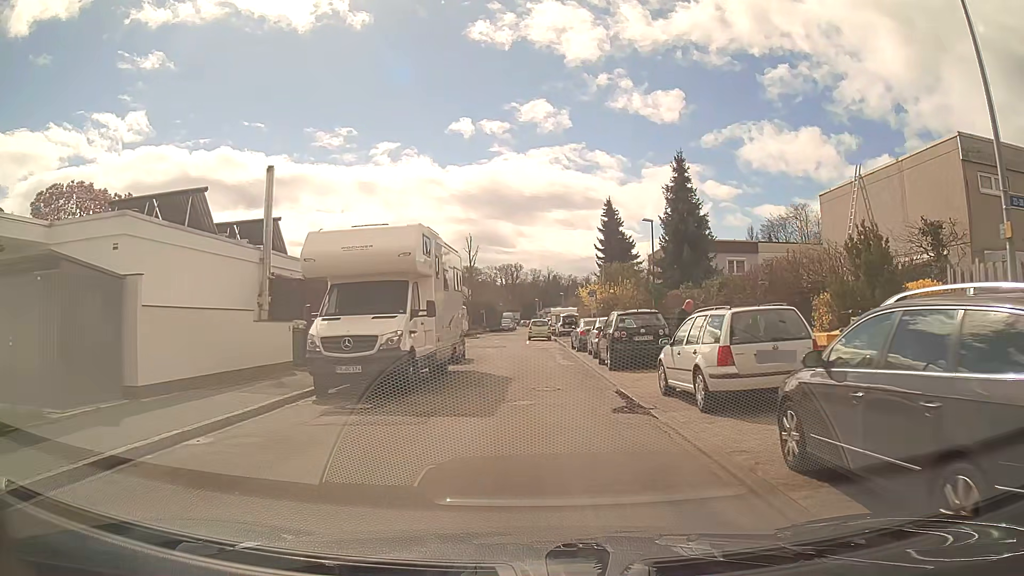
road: residential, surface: asphalt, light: Day
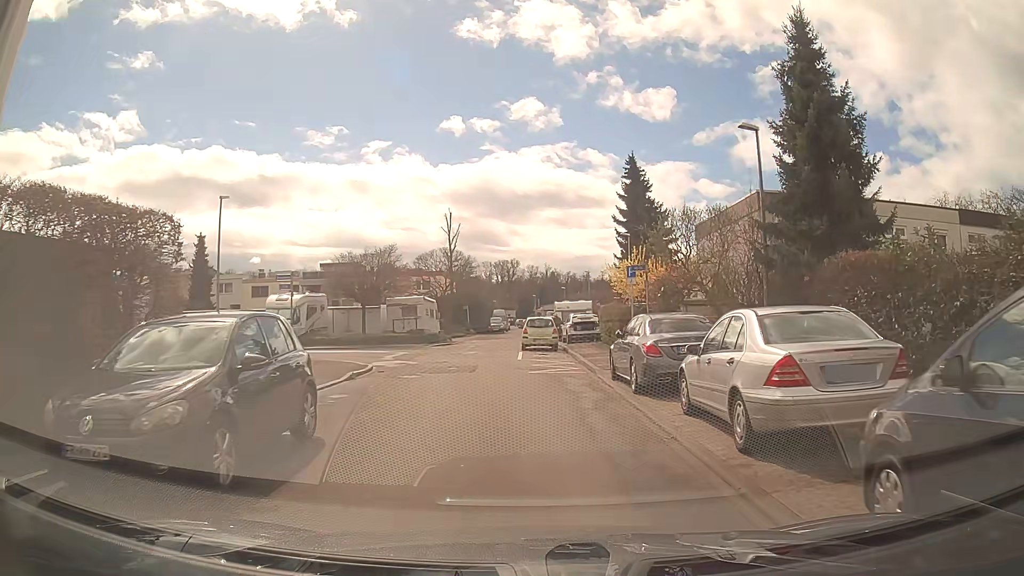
(+0.2, +17.3) m; +1°
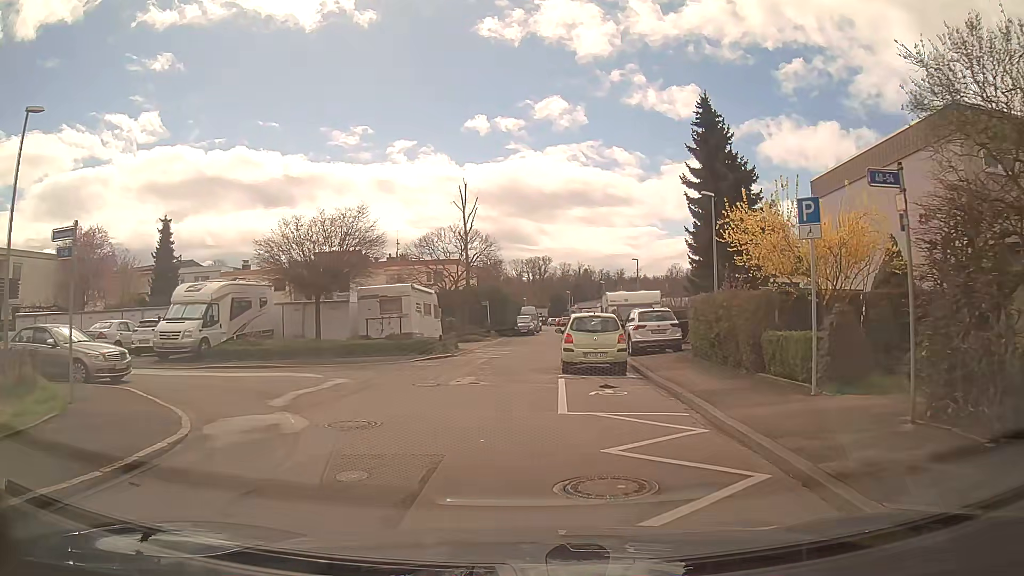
(-0.3, +13.1) m; -3°
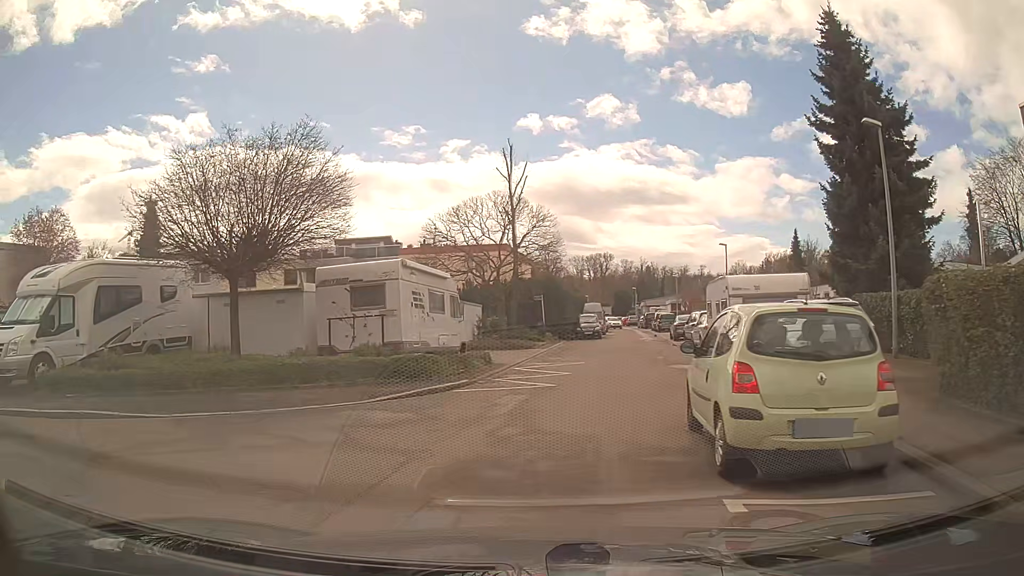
(-0.1, +10.8) m; -6°
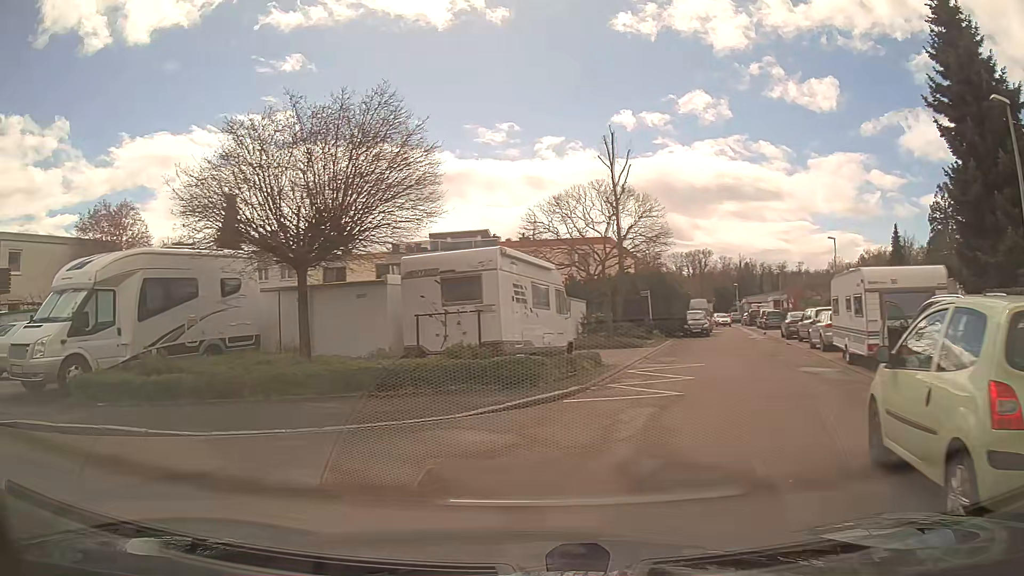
(-0.1, +2.0) m; -8°
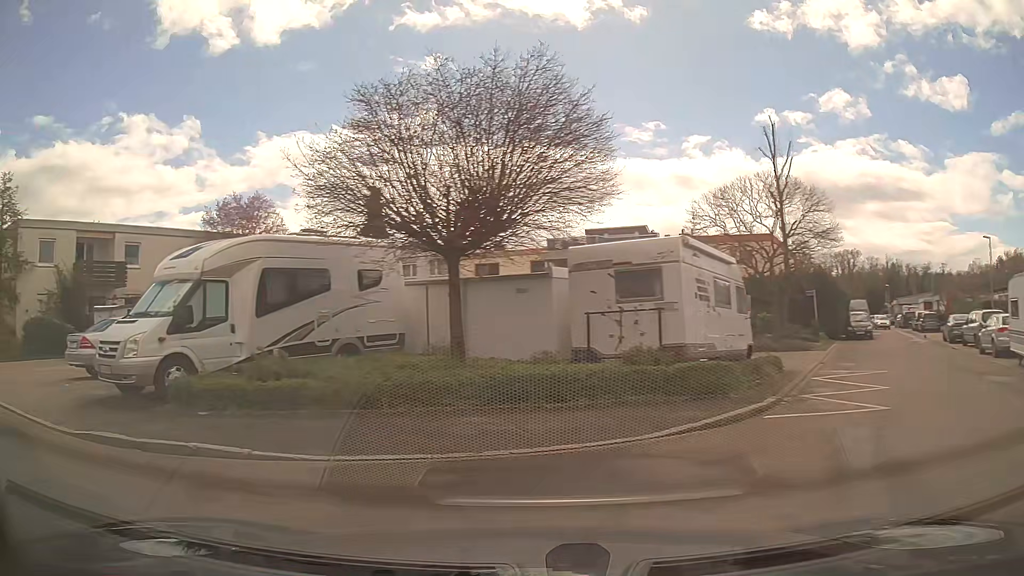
(-0.2, +1.8) m; -11°
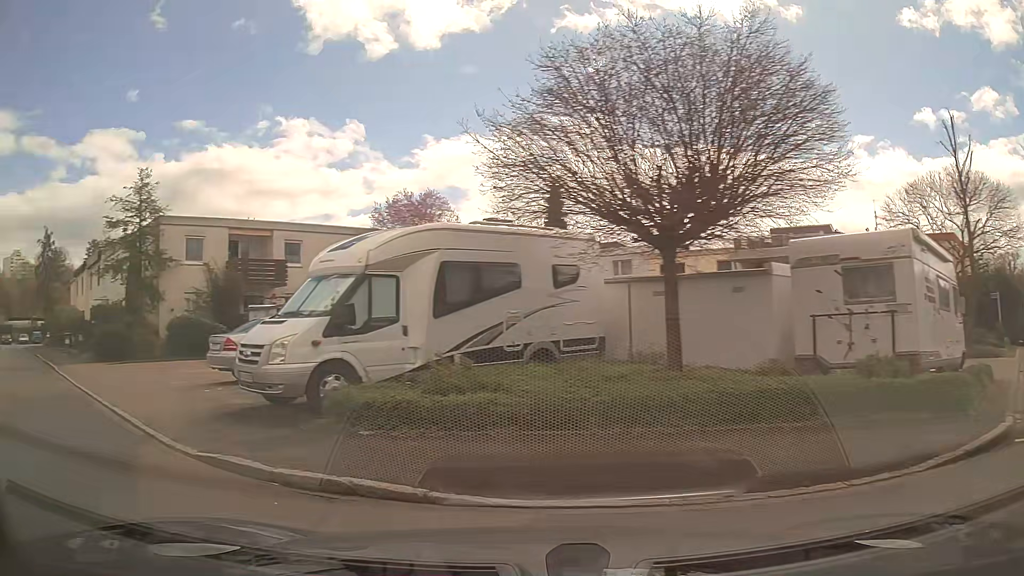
(-0.3, +1.6) m; -16°
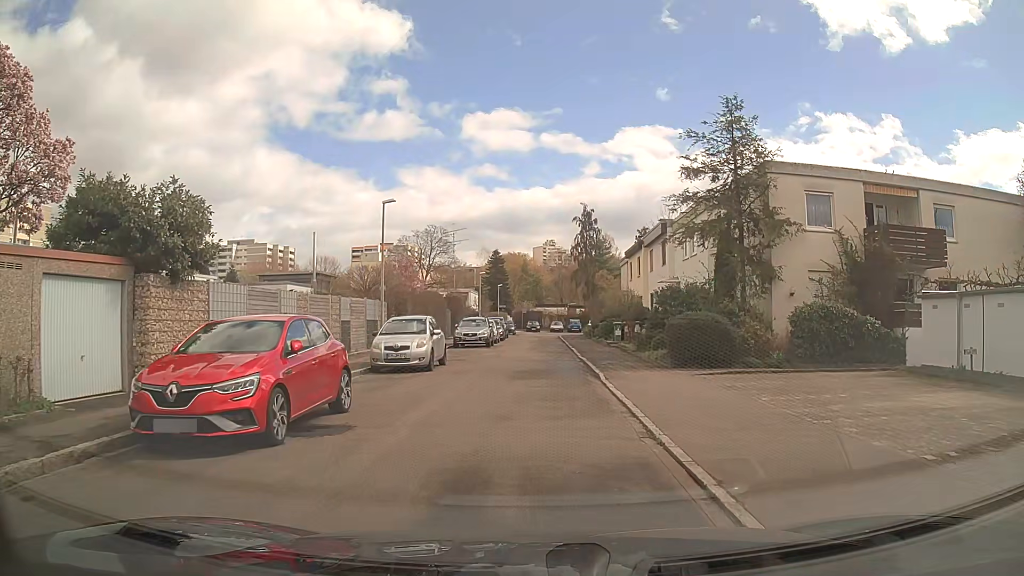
(-5.5, +8.2) m; -49°
